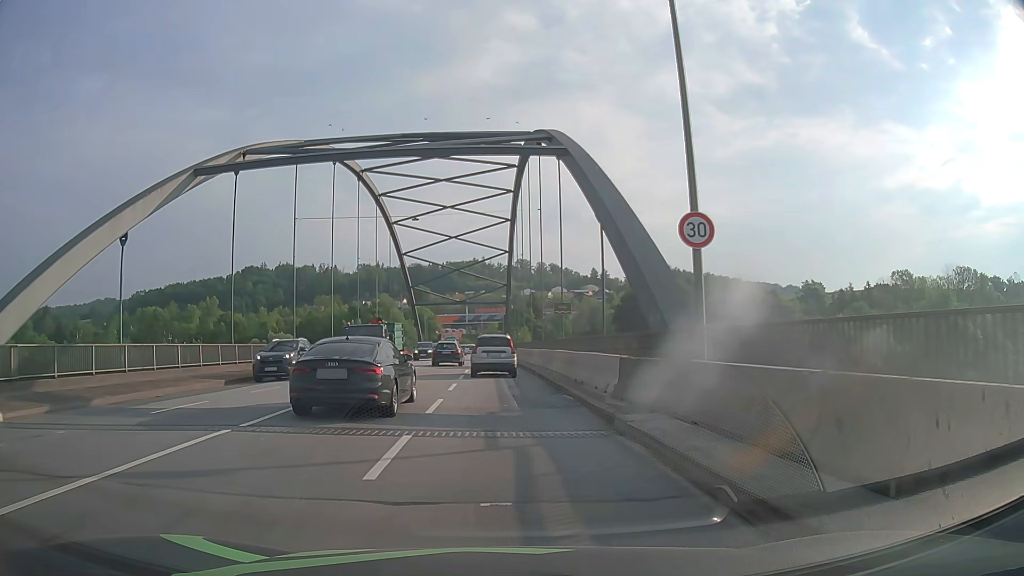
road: primary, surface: asphalt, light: Day
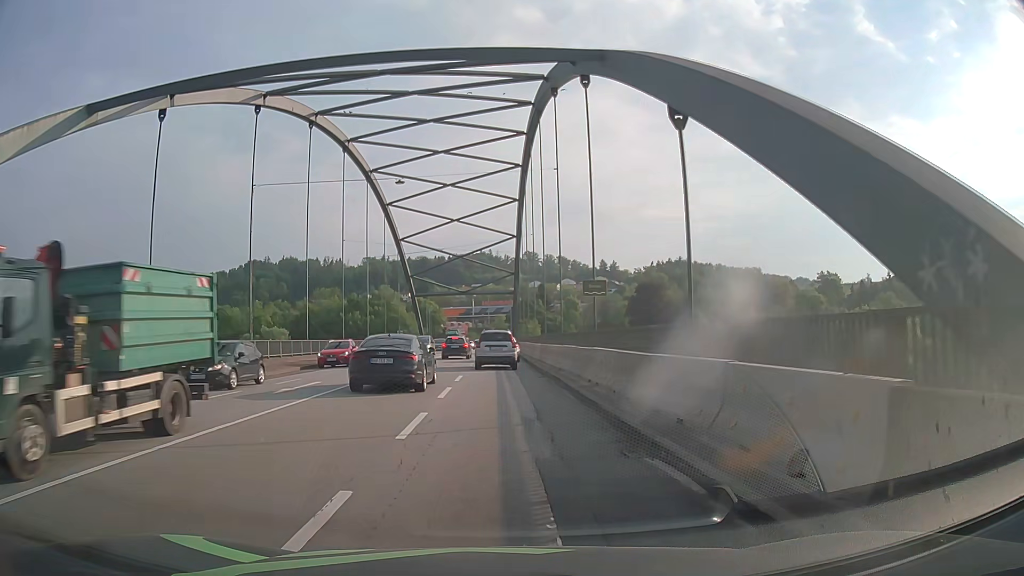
(0.0, +9.8) m; 0°
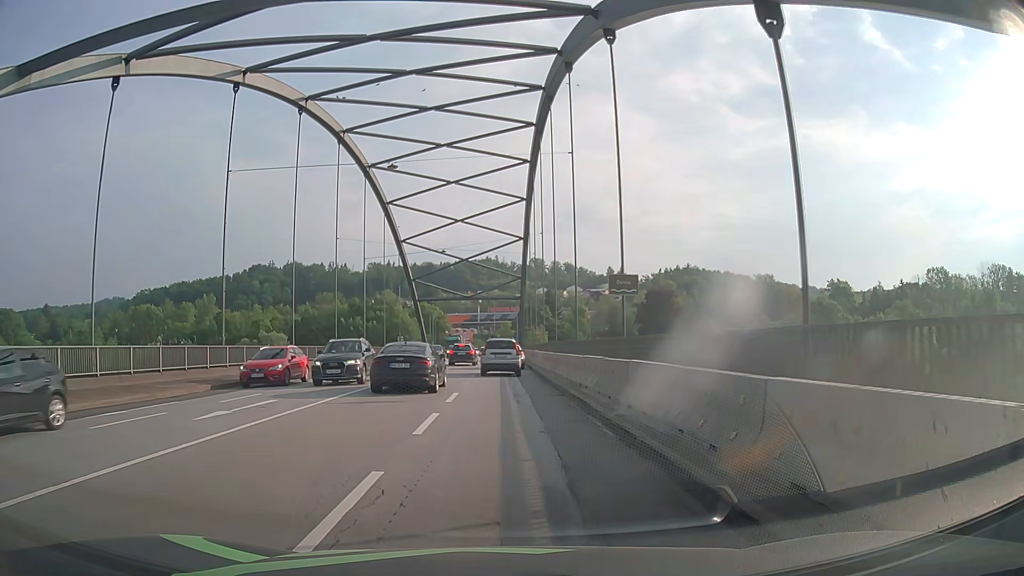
(0.0, +4.8) m; -1°
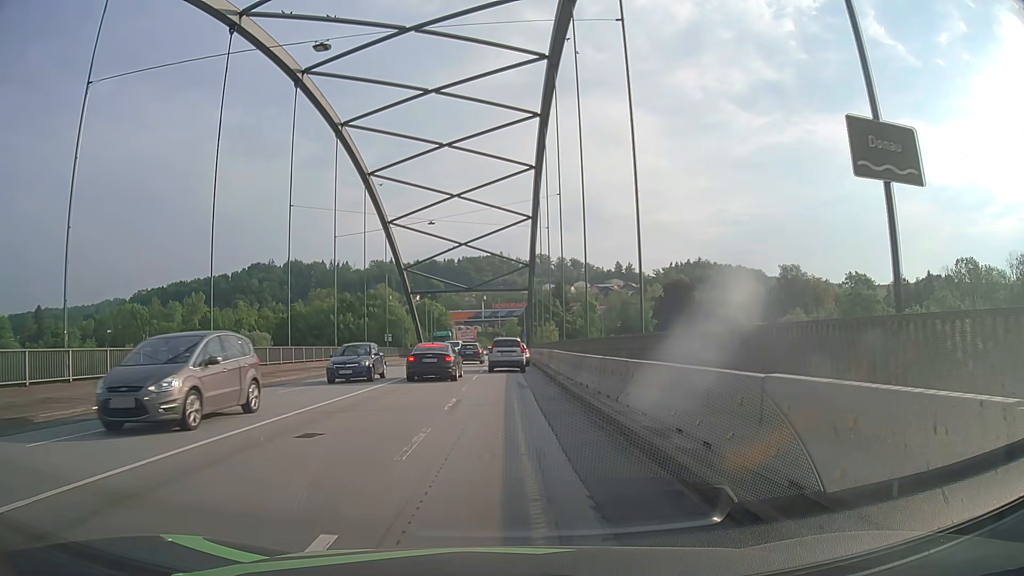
(0.0, +14.1) m; -1°
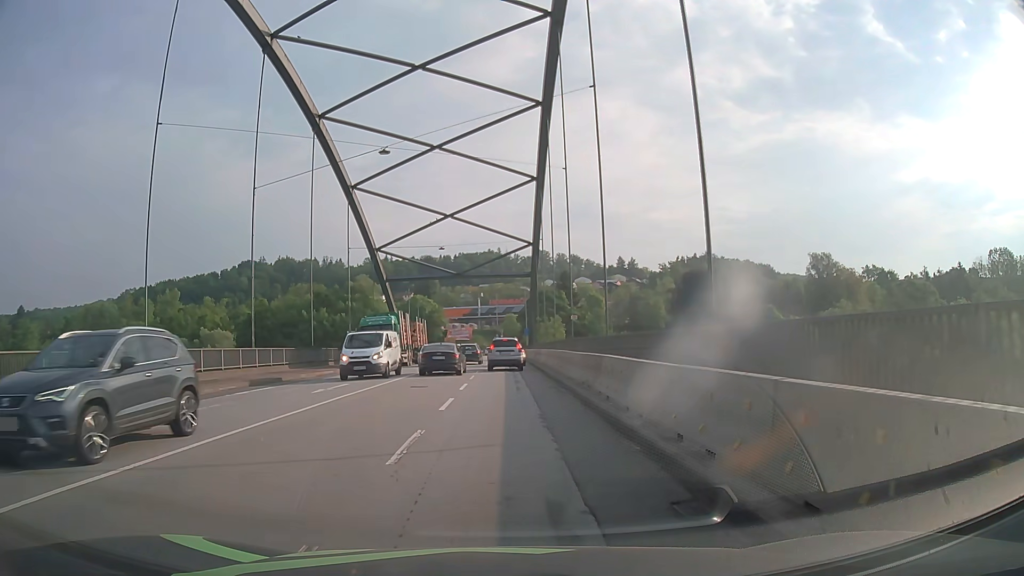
(+0.2, +18.3) m; +1°
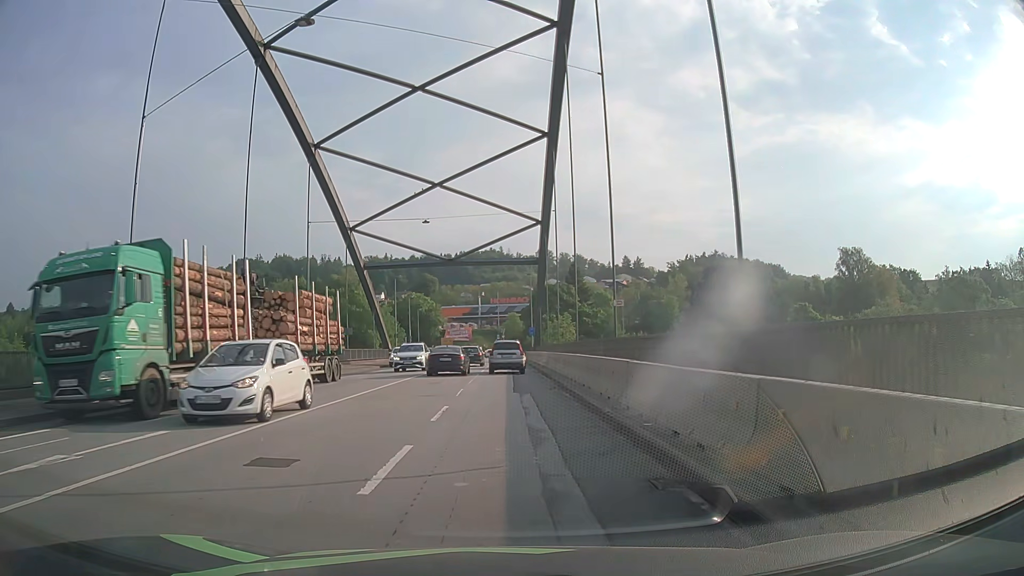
(-0.1, +13.5) m; -1°
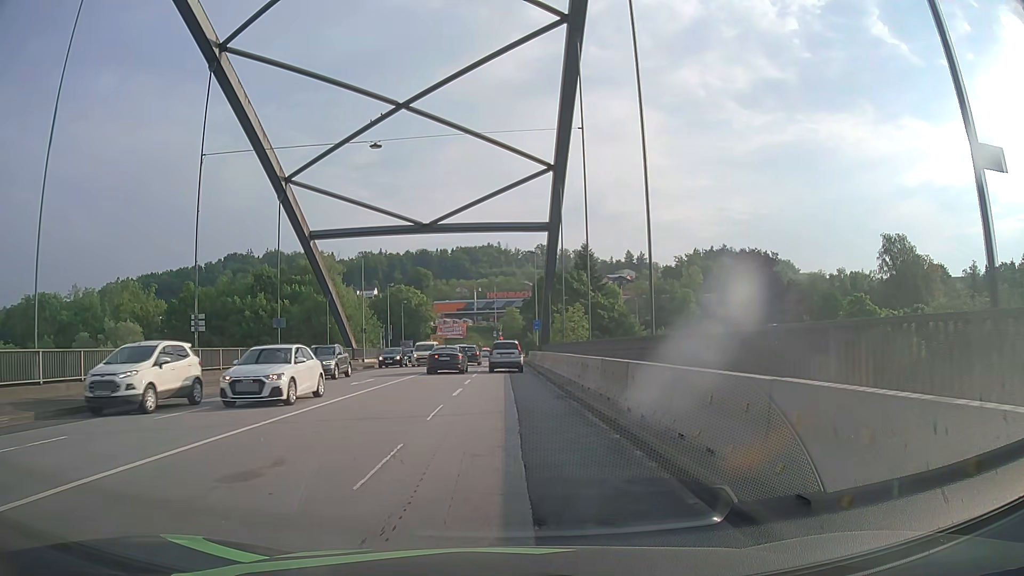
(+0.1, +17.9) m; 0°
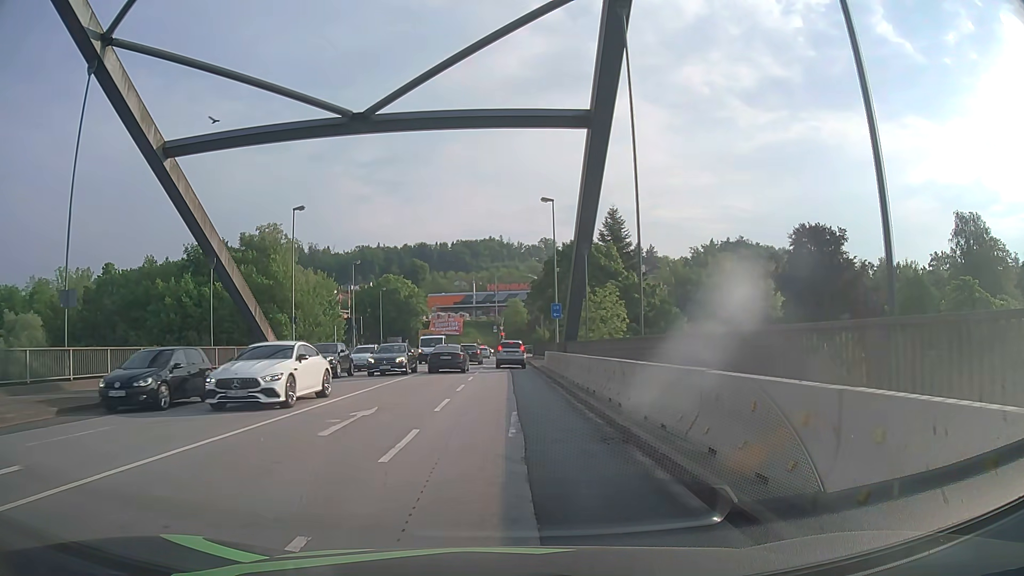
(+0.2, +22.5) m; +1°
(0, +10) (0, +20) (0, +30) (0, +40) (0, +50) (0, +60) (0, +70) (0, +80) (0, +90) (+4, +99) m
